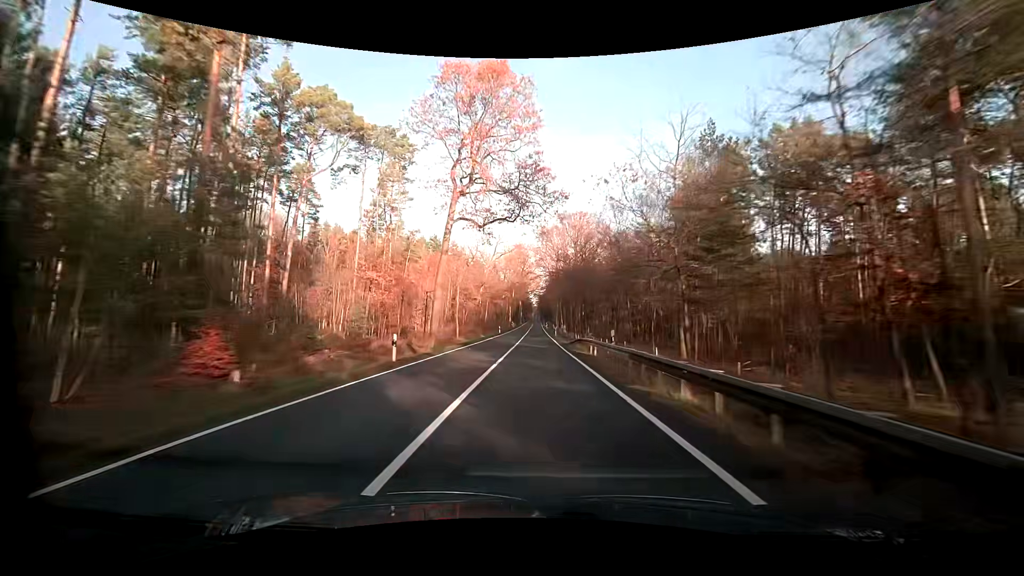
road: primary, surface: asphalt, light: Day
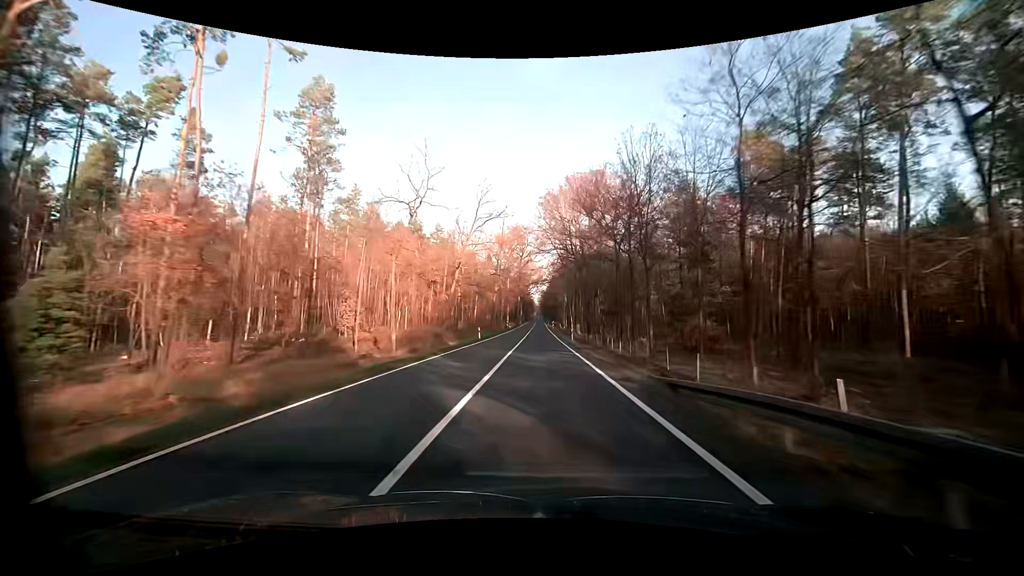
(+0.1, +28.8) m; +1°
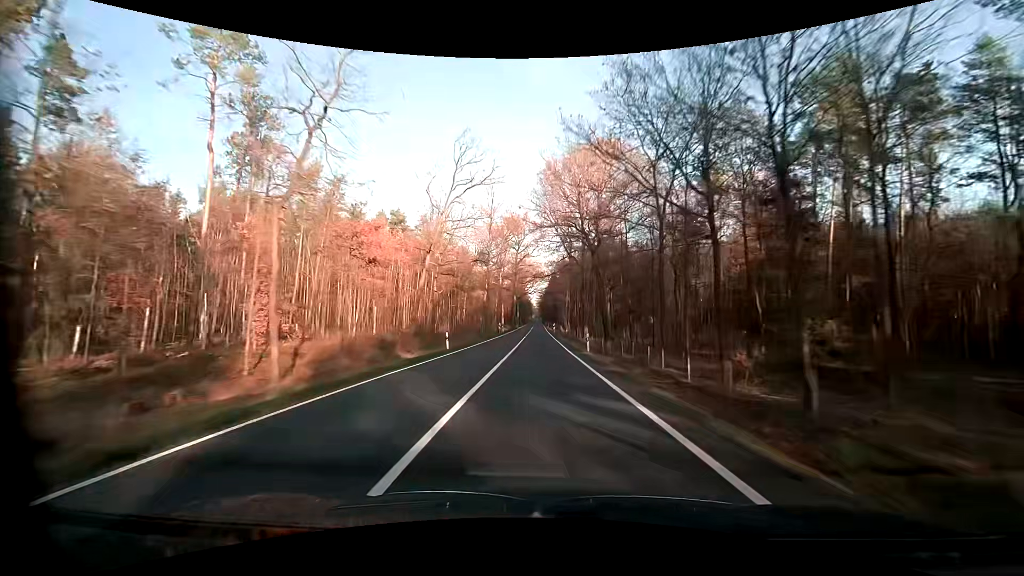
(0.0, +14.9) m; 0°
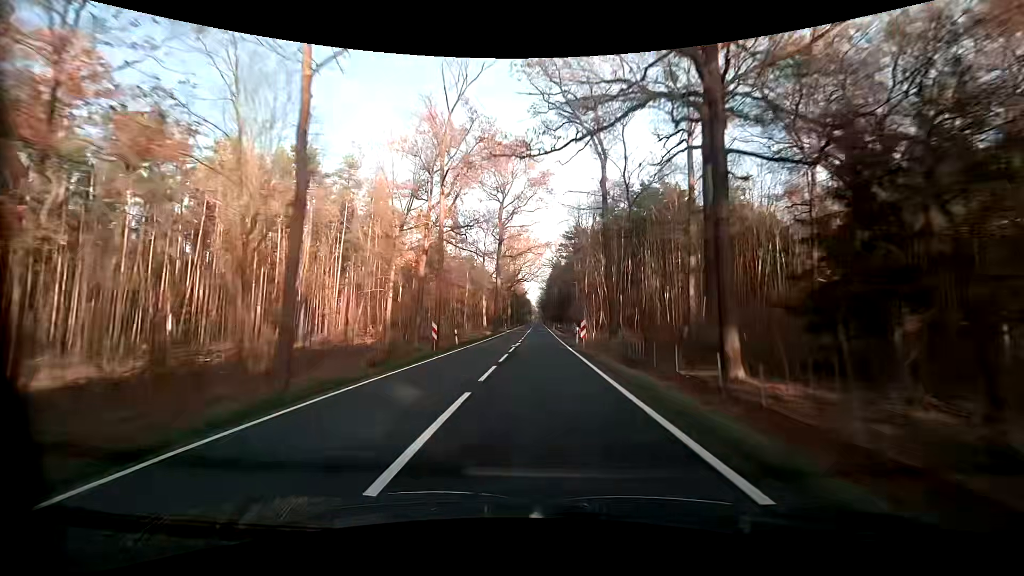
(-0.2, +46.0) m; 0°
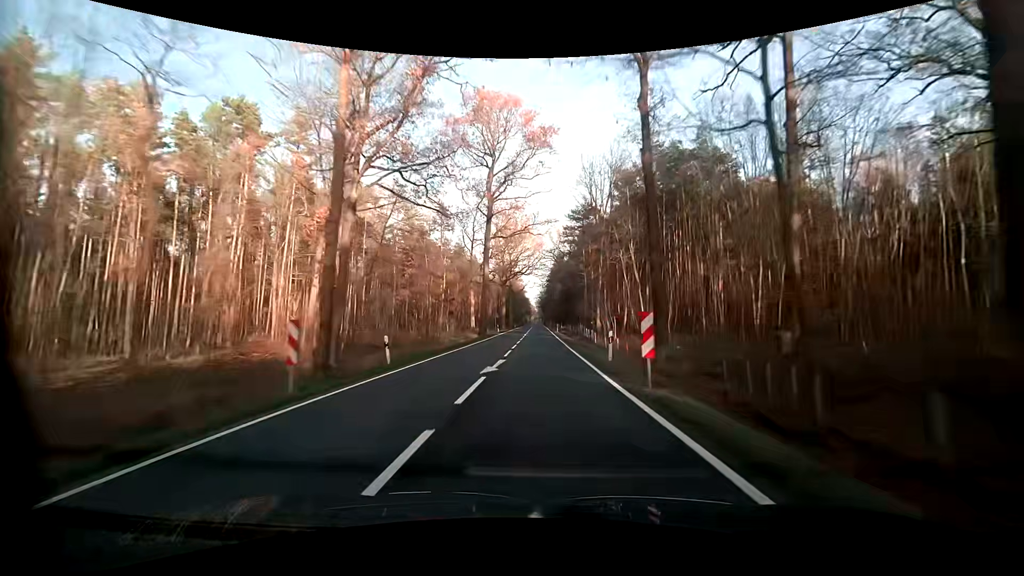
(-0.1, +15.5) m; 0°
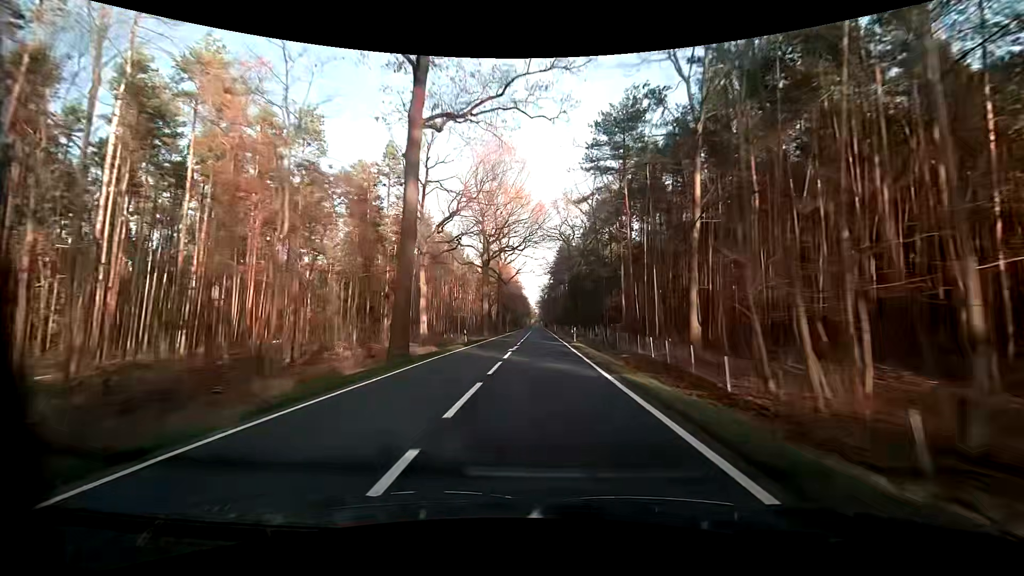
(-0.2, +31.3) m; -1°
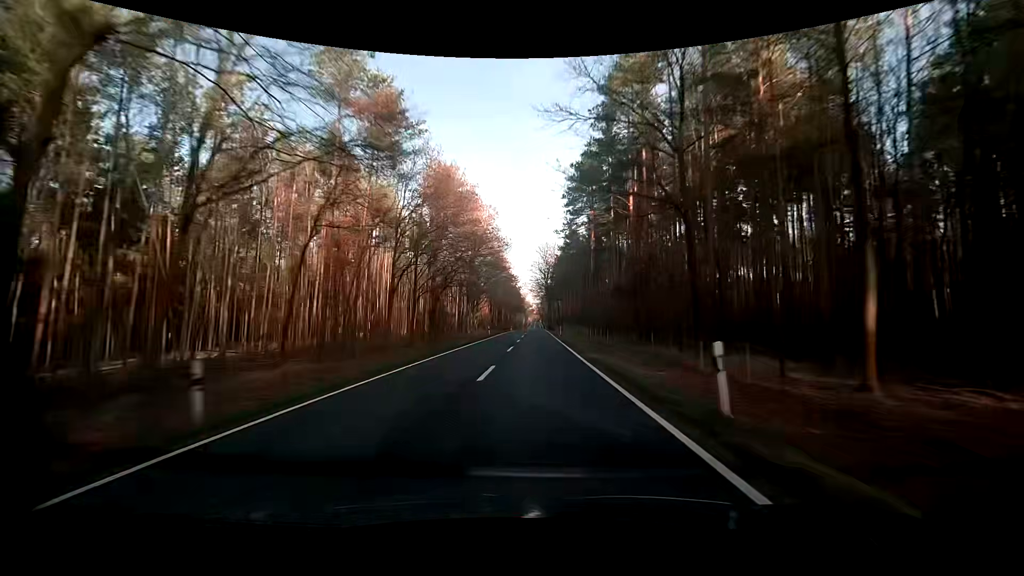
(+0.4, +79.8) m; 0°
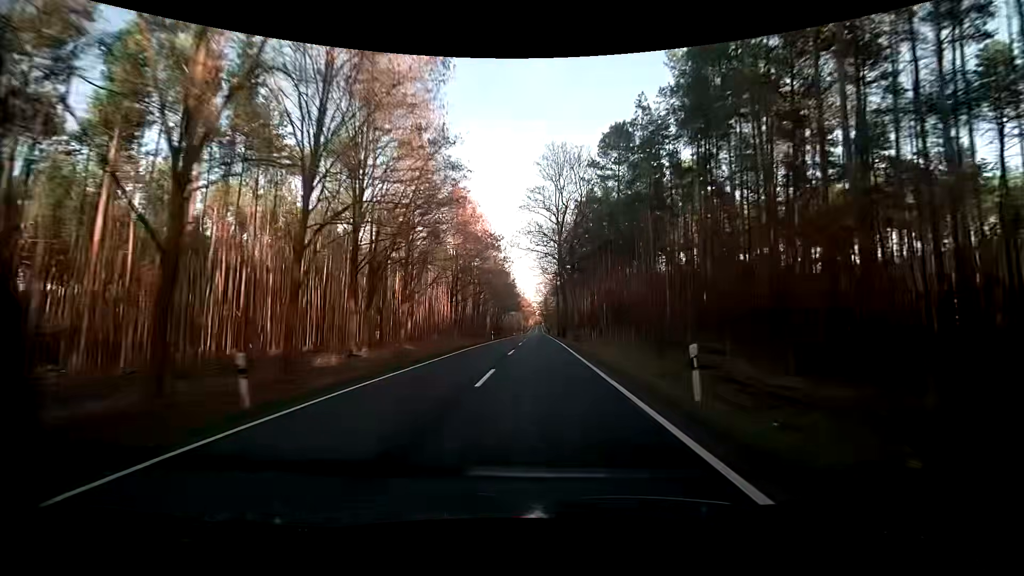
(+0.1, +49.0) m; 0°
(0, +10) (0, +20) (0, +30) (0, +40) (0, +50) (0, +60) (0, +70) (0, +80) (0, +90) (0, +100) m
